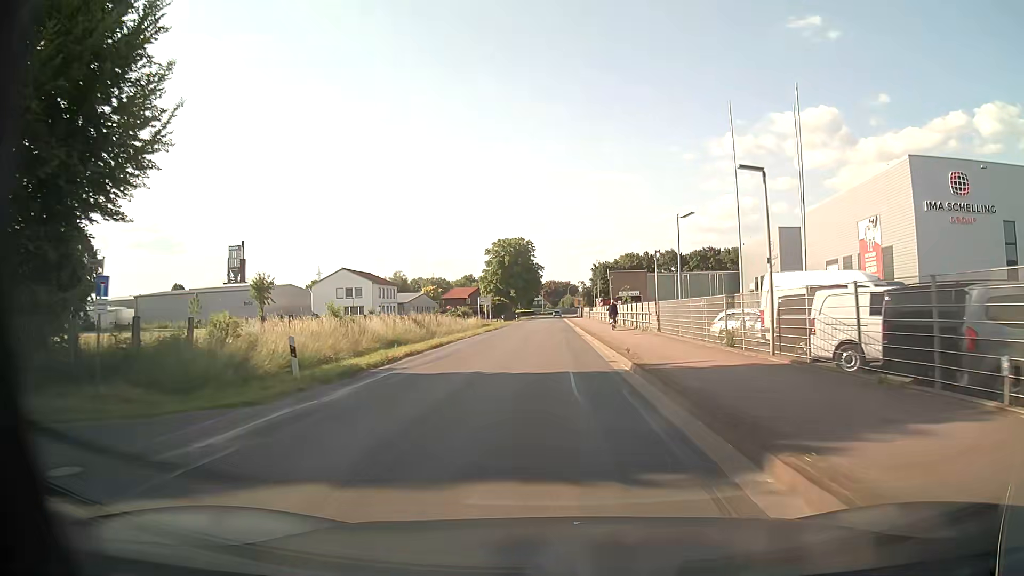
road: unclassified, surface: asphalt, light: Day
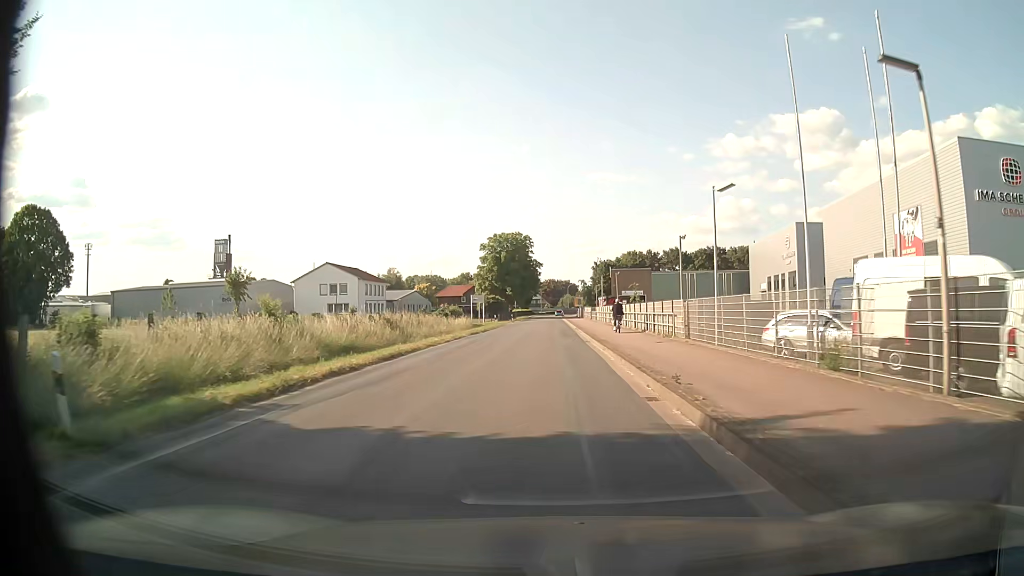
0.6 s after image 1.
(0.0, +7.5) m; 0°
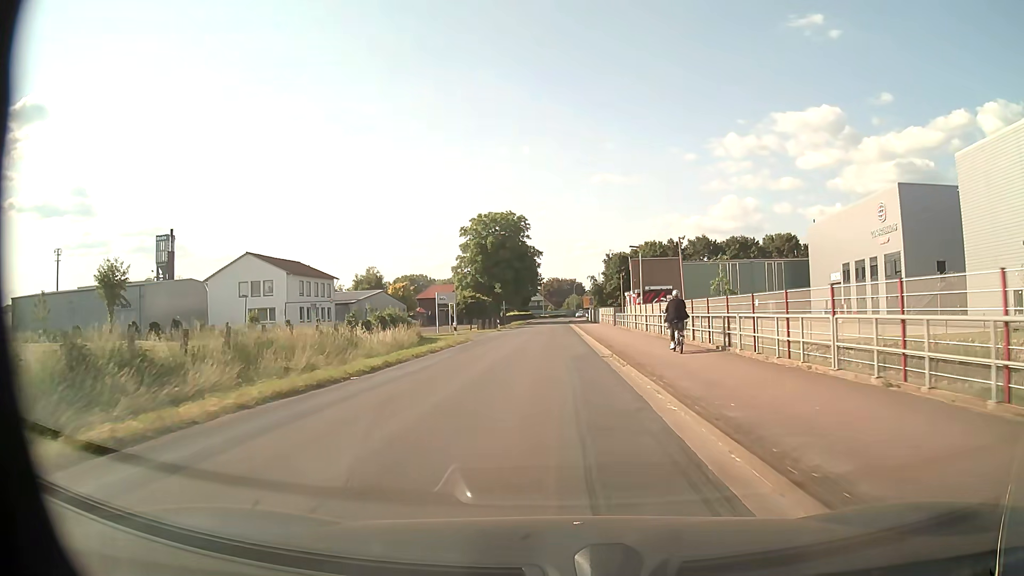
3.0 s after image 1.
(0.0, +29.0) m; 0°
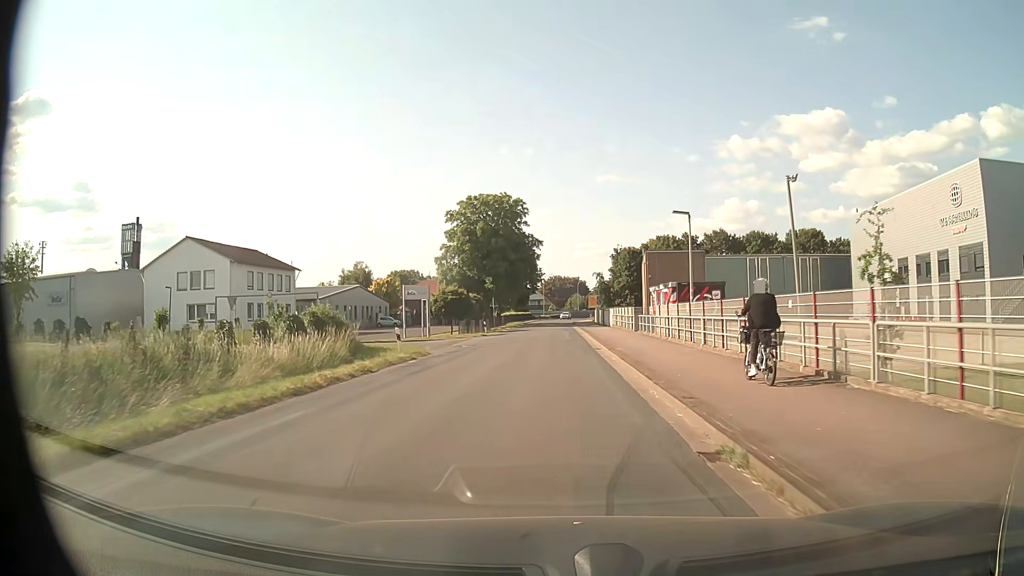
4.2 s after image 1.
(-0.1, +14.1) m; 0°
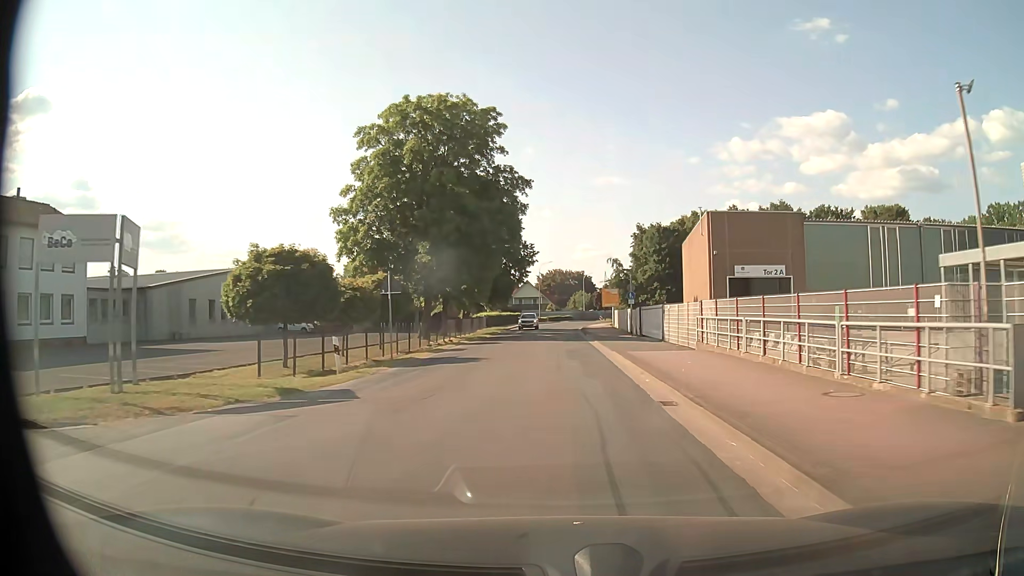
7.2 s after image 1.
(-0.2, +36.5) m; 0°
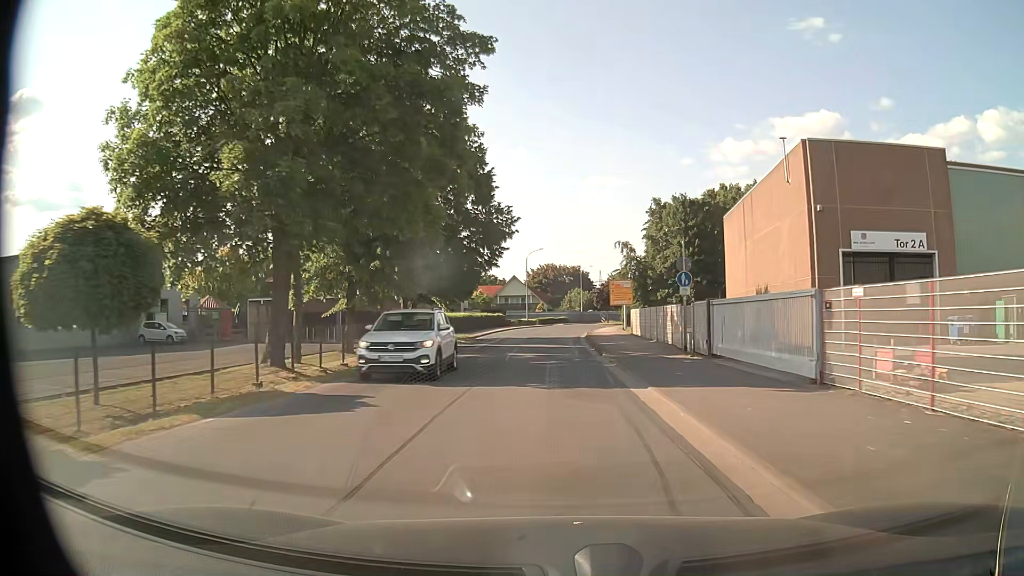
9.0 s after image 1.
(+0.2, +22.6) m; +1°
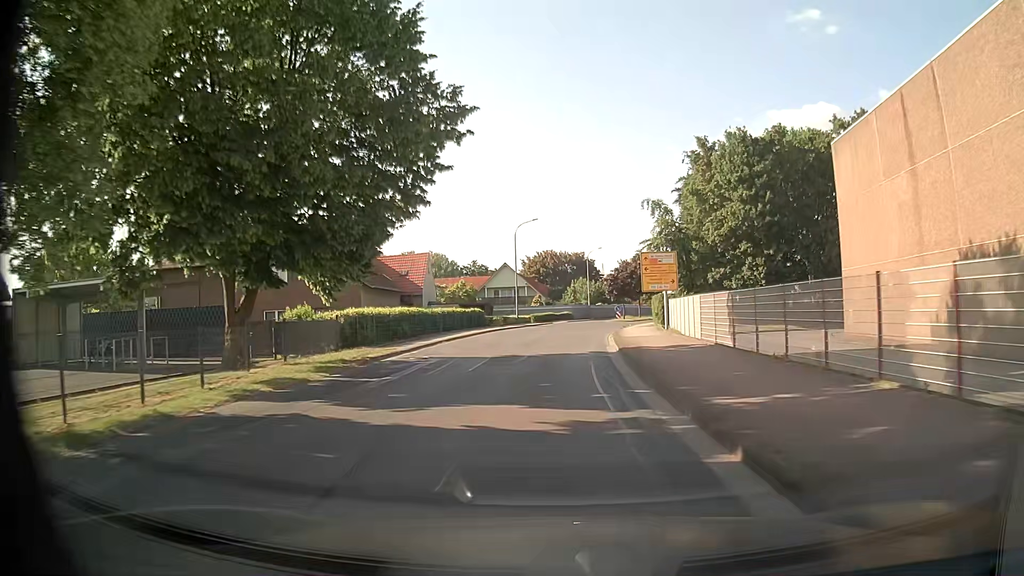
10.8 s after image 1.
(-0.1, +23.2) m; 0°
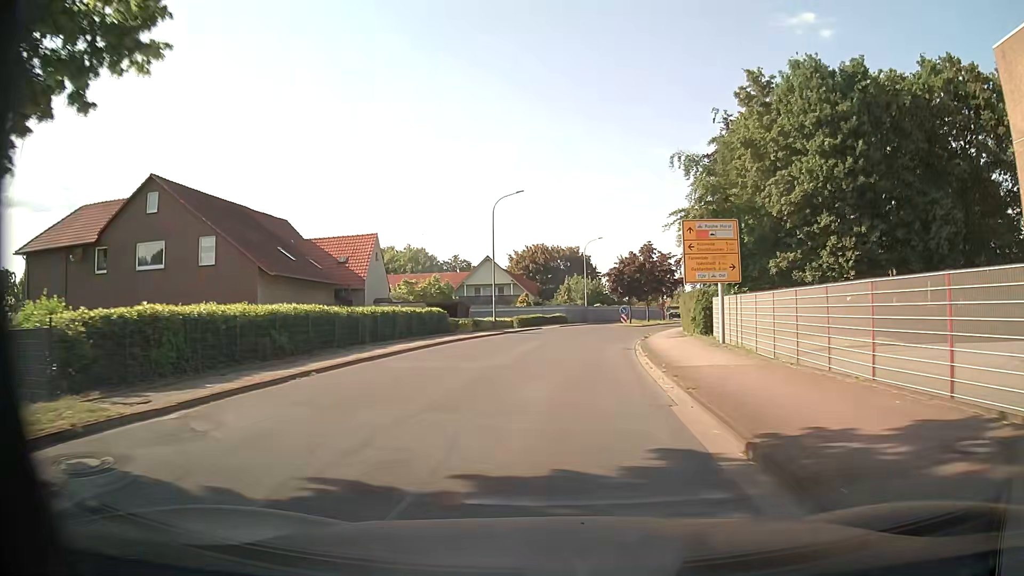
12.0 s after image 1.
(-0.1, +15.1) m; 0°
(0, +10) (+1, +20) (+2, +30) (+3, +40) (+5, +50) (+8, +59) (+12, +68) (+16, +78) (+20, +87) (+24, +96) m
